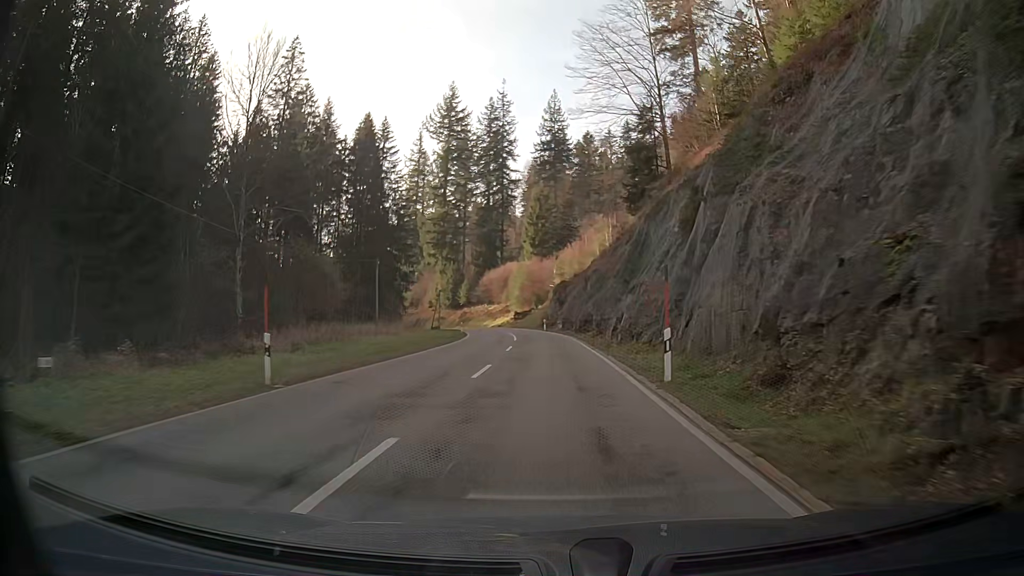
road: secondary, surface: asphalt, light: Day
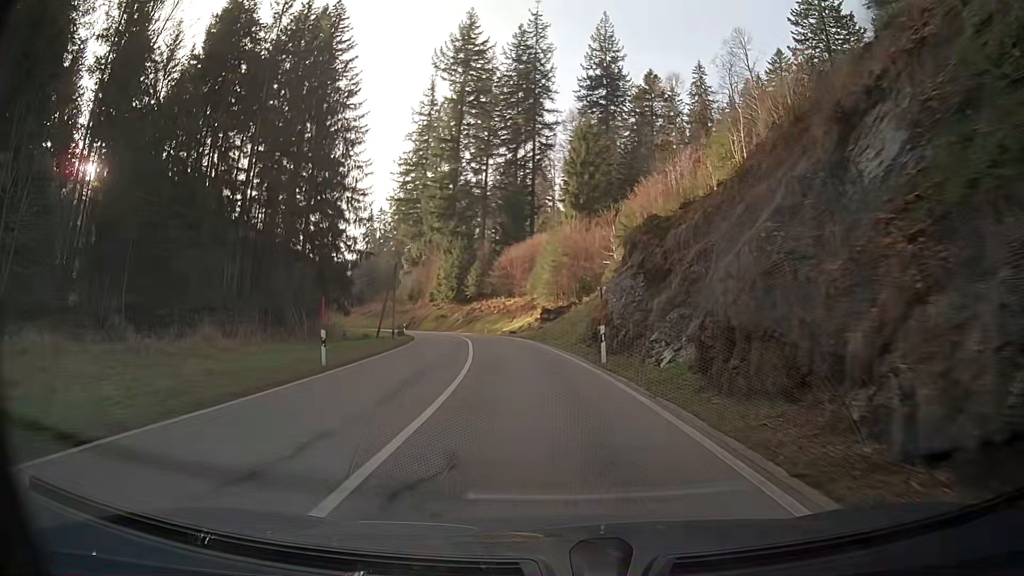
(-1.3, +45.0) m; -5°
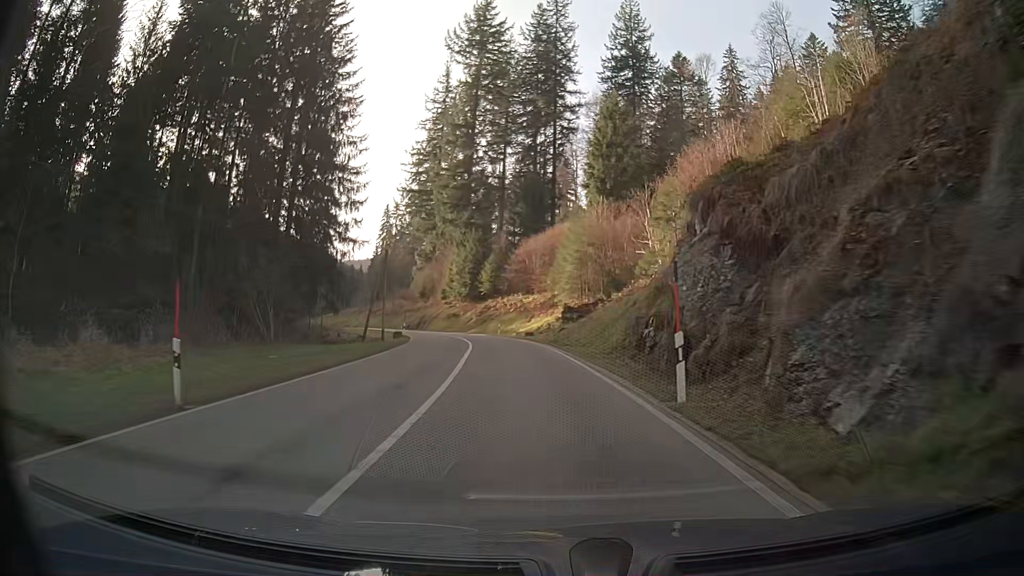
(-0.2, +8.9) m; -2°
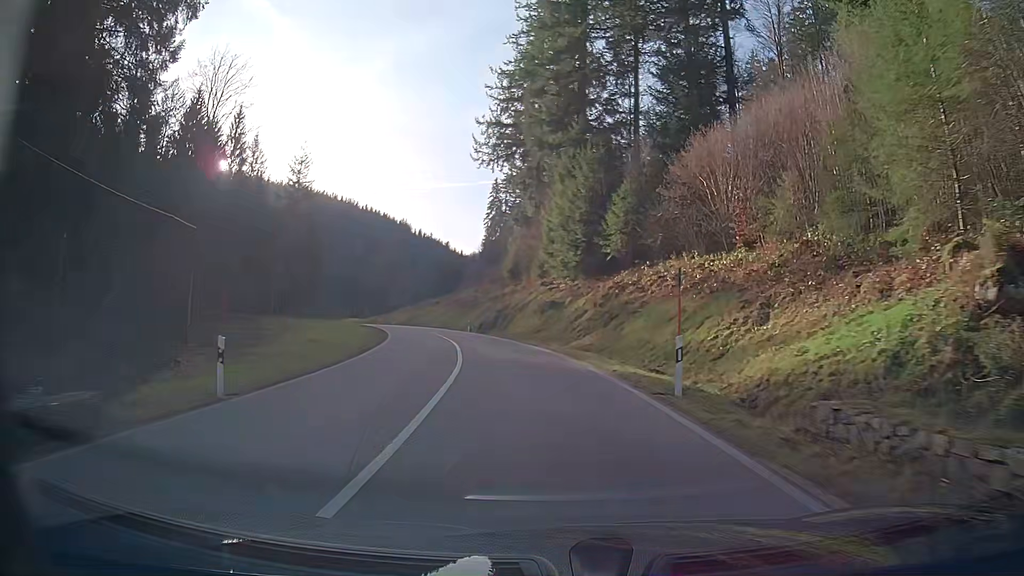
(-4.1, +44.7) m; -10°
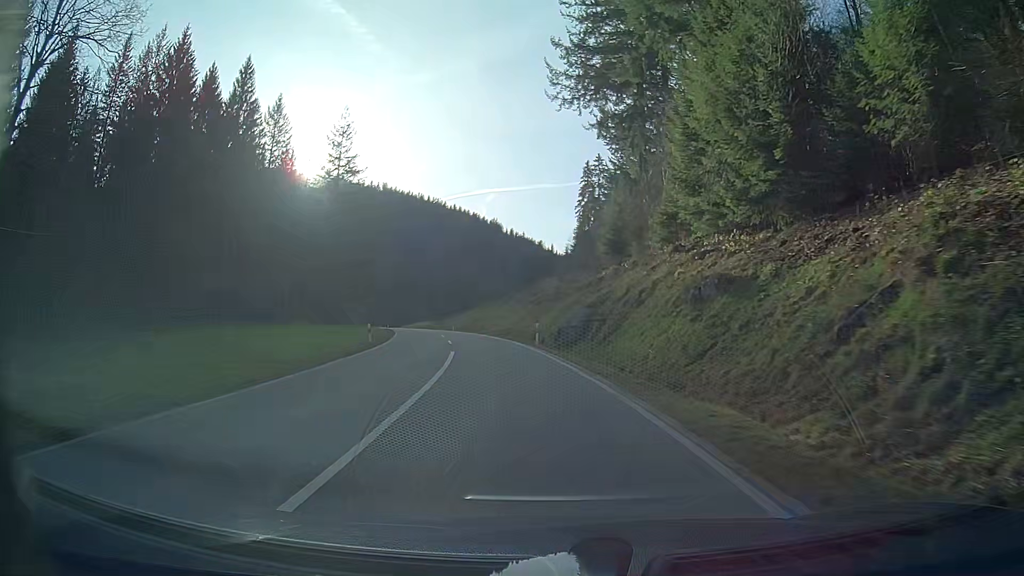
(-2.1, +27.3) m; -9°
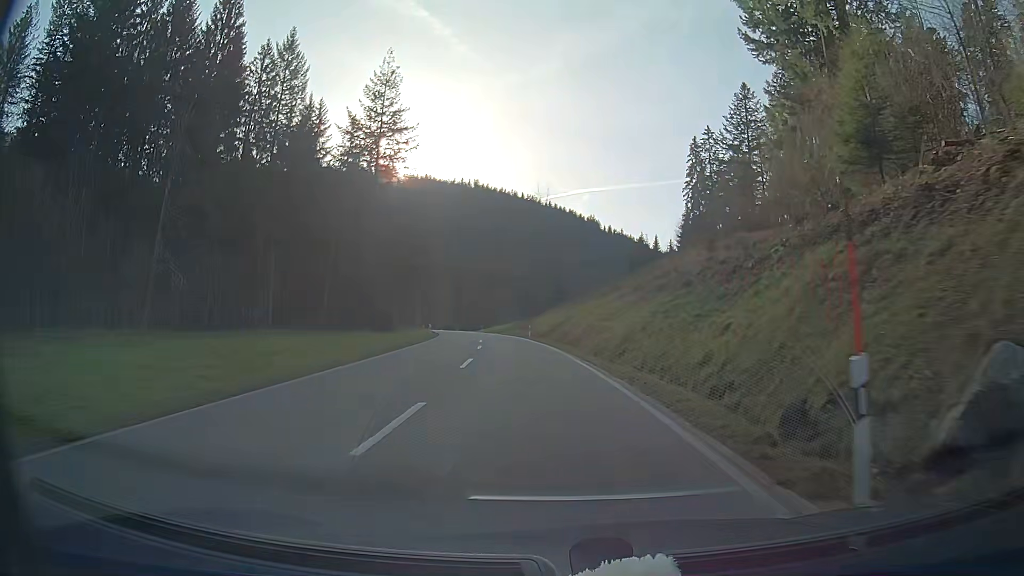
(-2.1, +27.9) m; -8°
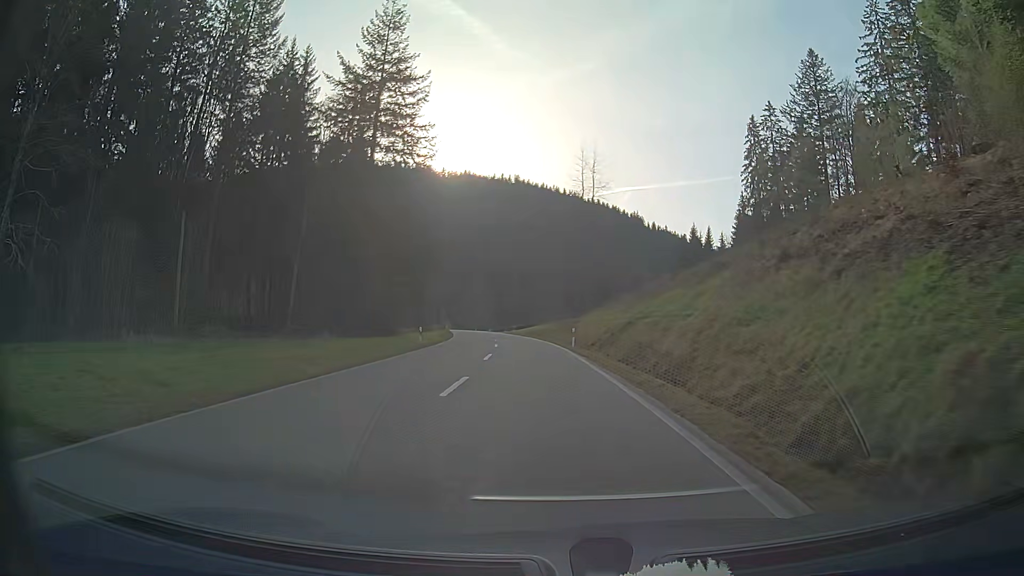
(-0.6, +19.0) m; -3°
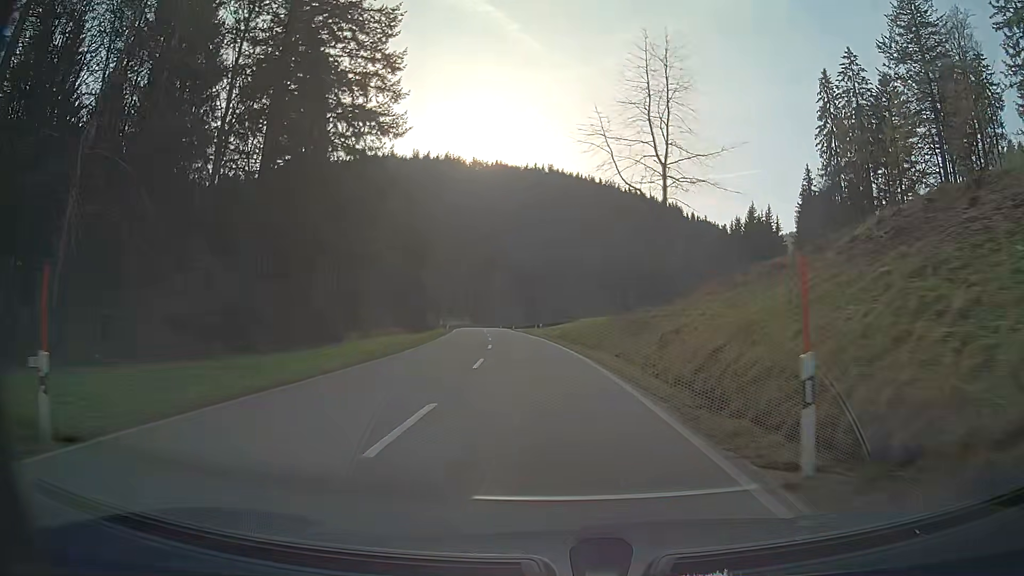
(-0.8, +29.3) m; -3°
(0, +10) (0, +20) (-1, +30) (-2, +40) (-3, +50) (-4, +60) (-5, +70) (-5, +80) (-6, +90) (-7, +100) m
